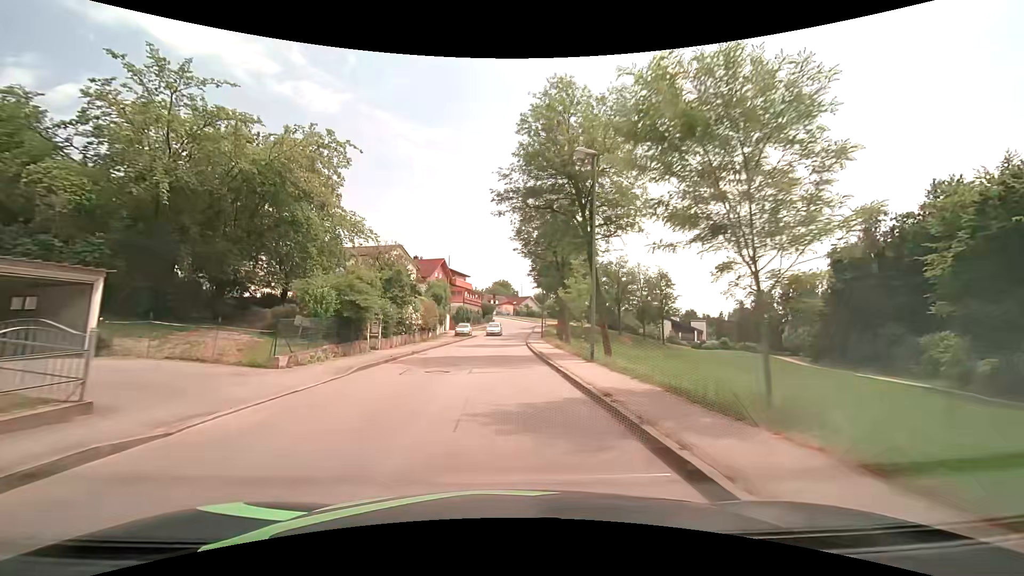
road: unclassified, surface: asphalt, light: Day
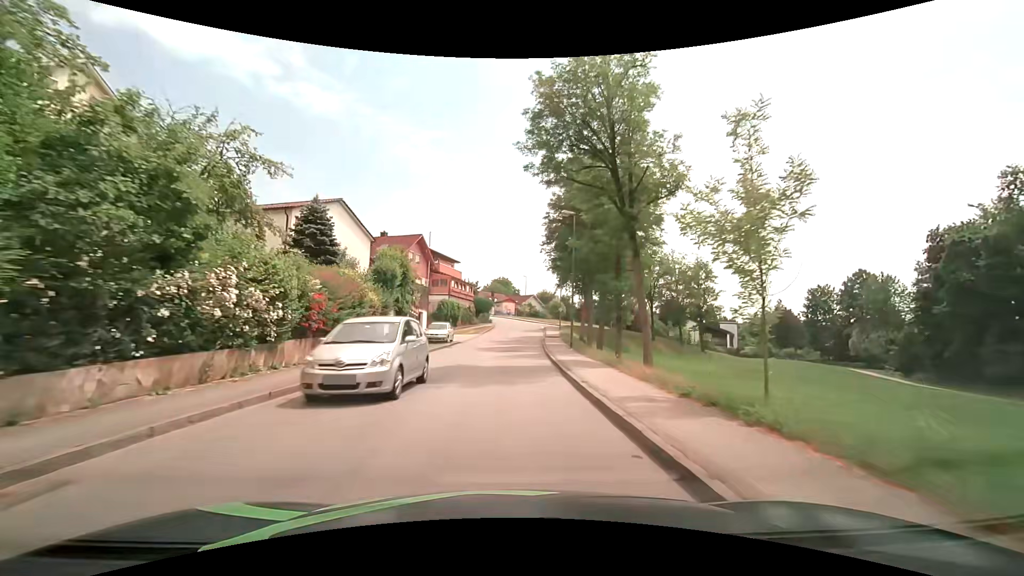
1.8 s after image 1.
(-0.1, +21.7) m; 0°
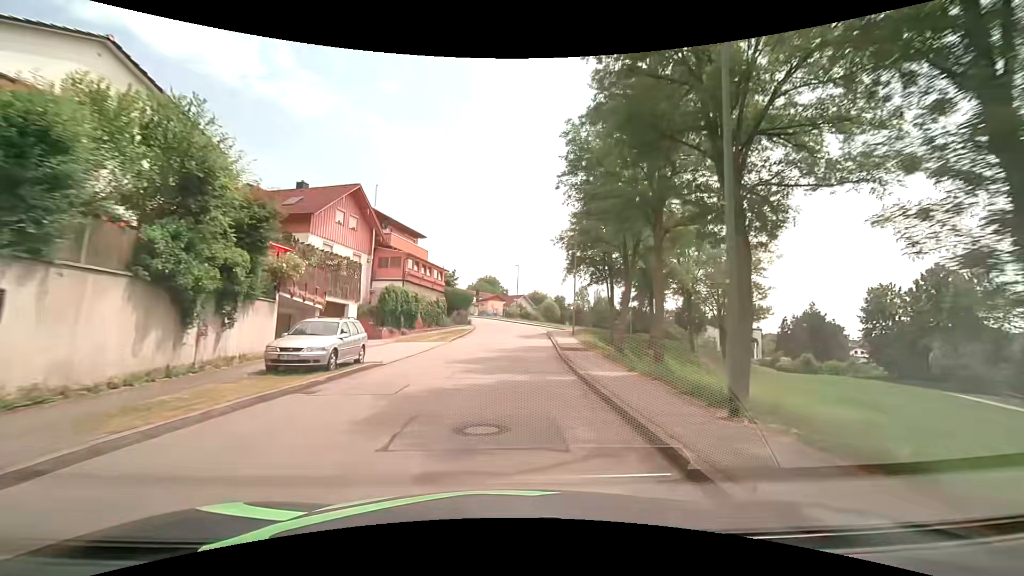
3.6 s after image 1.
(+0.1, +21.0) m; +2°
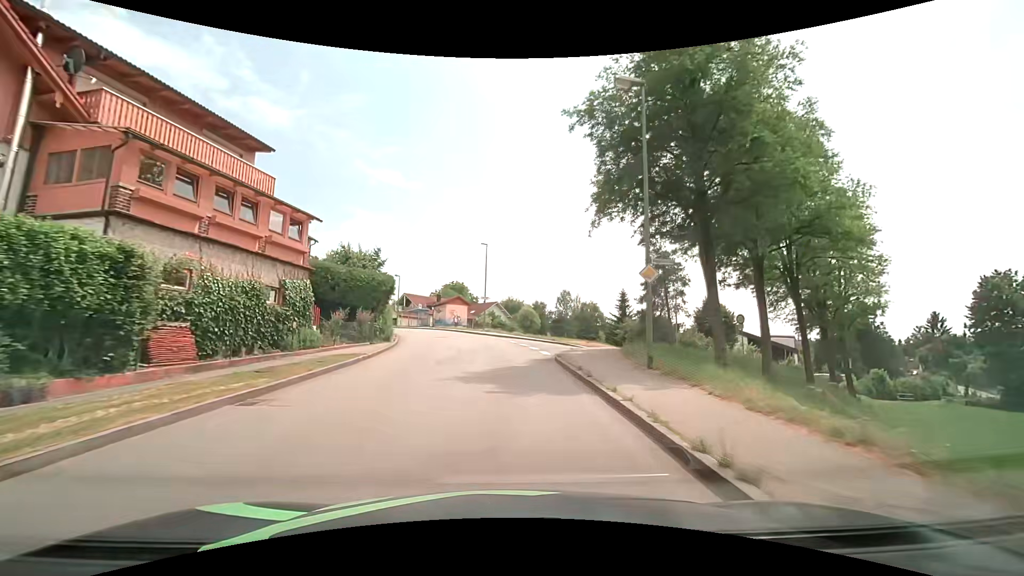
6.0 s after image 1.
(+0.8, +26.5) m; +2°
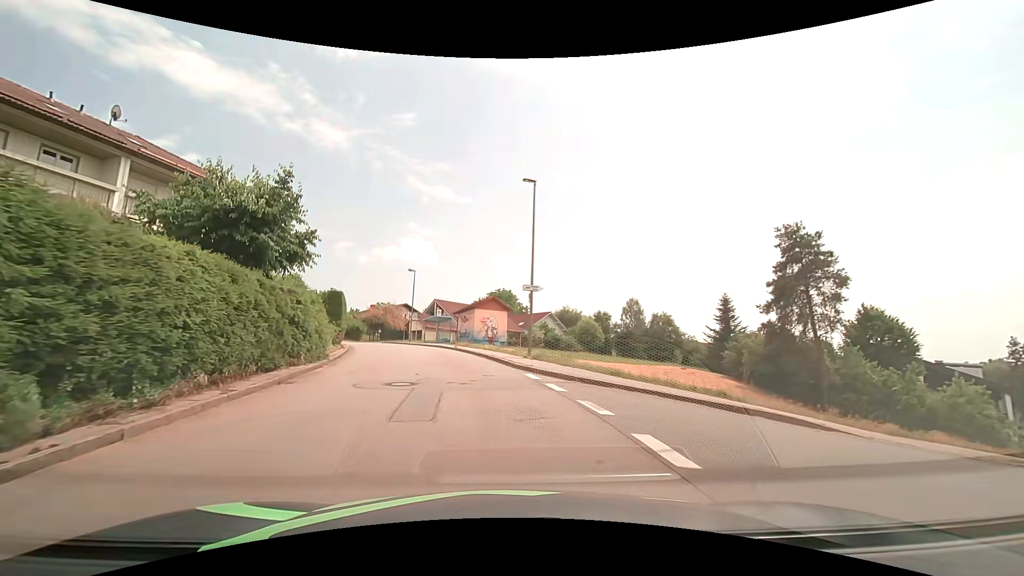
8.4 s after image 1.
(-0.3, +23.1) m; -5°
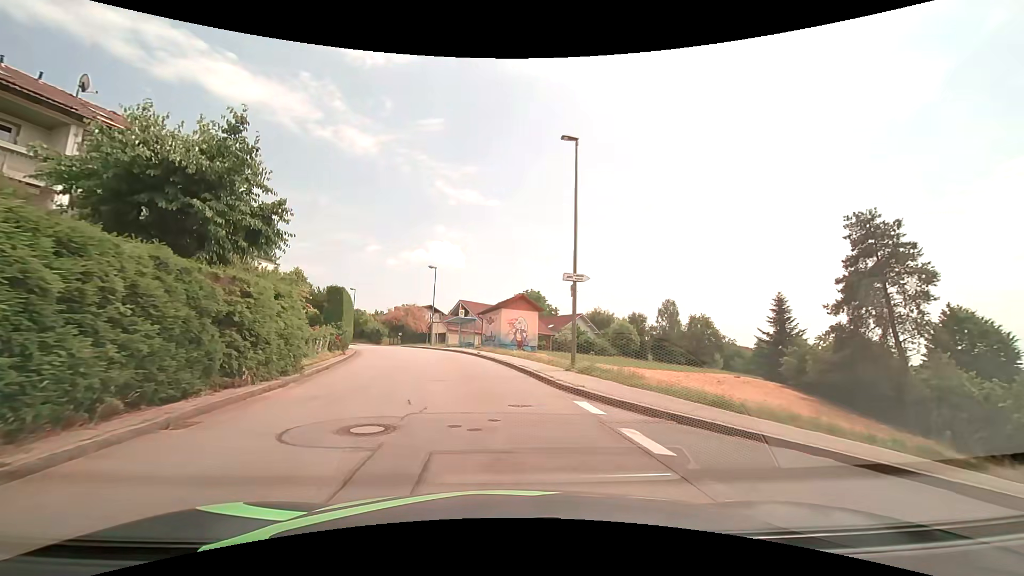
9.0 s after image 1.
(-0.1, +5.2) m; -3°
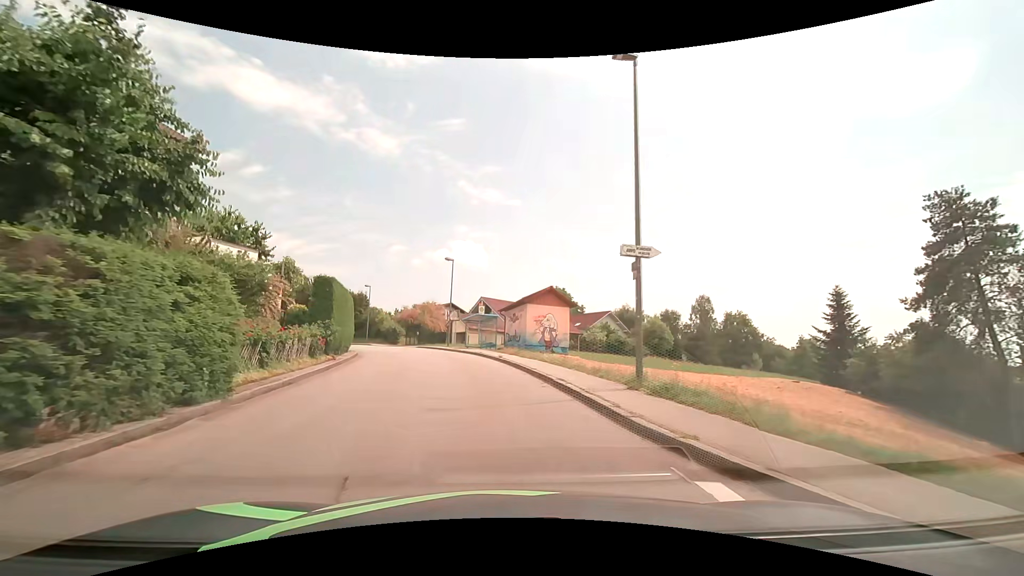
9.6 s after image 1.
(-0.1, +5.1) m; -3°
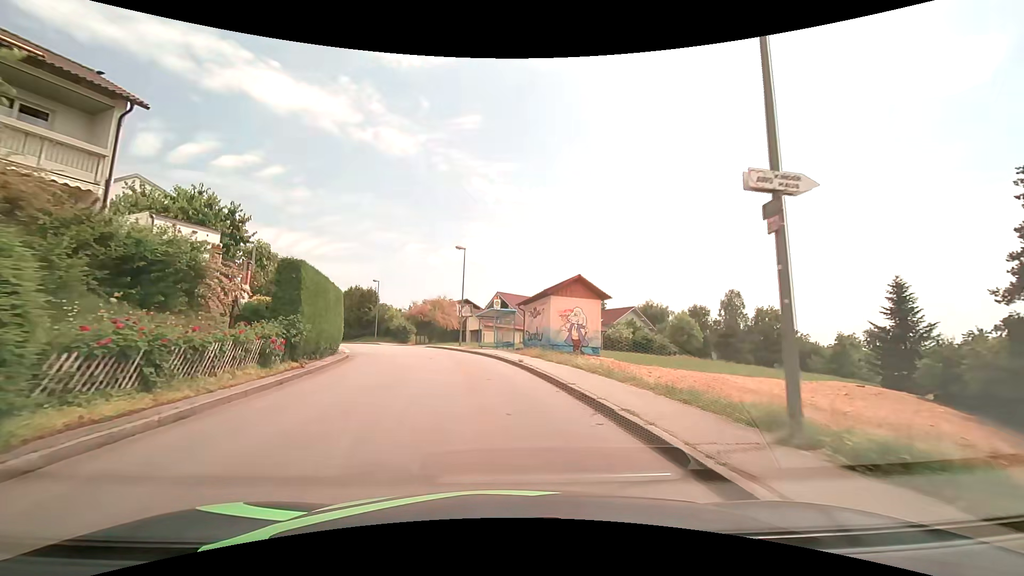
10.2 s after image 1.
(-0.1, +5.0) m; -2°
(0, +10) (-2, +20) (-4, +30) (-7, +39) (-10, +48) (-15, +57) (-21, +65) (-27, +73) (-33, +81) (-39, +89) m
